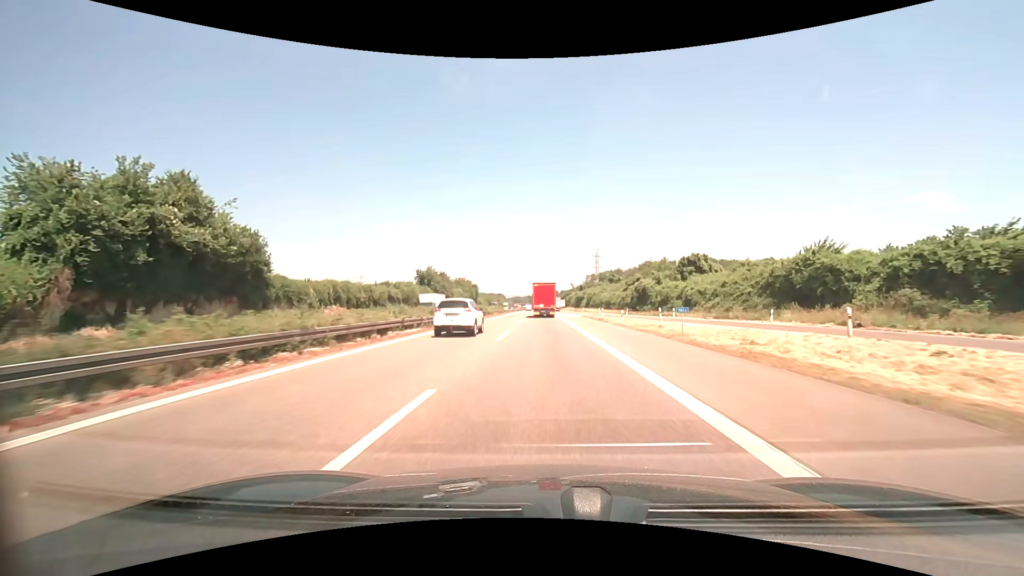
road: motorway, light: Day
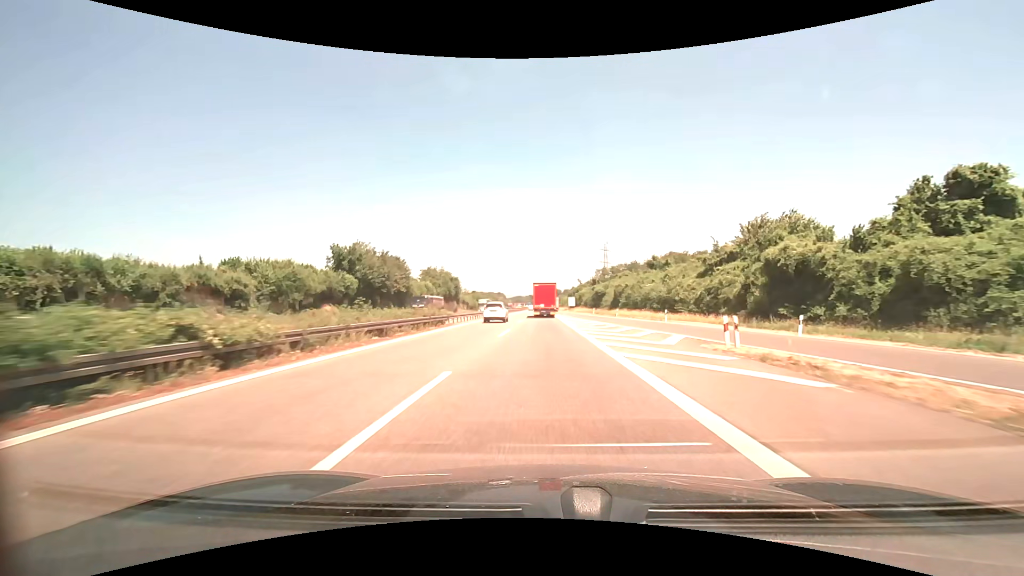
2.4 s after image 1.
(-0.1, +51.6) m; 0°
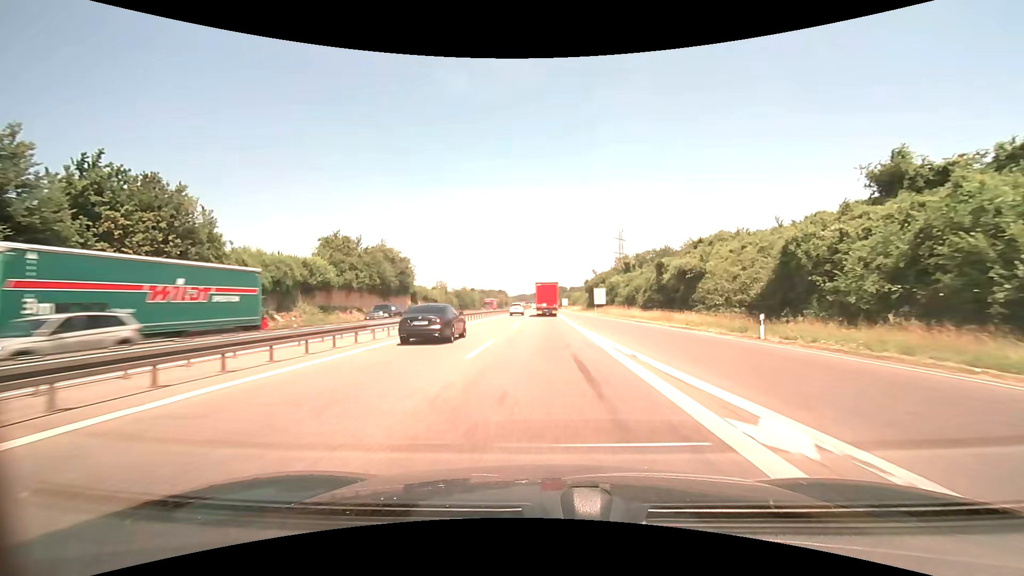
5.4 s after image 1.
(-0.3, +63.8) m; -1°
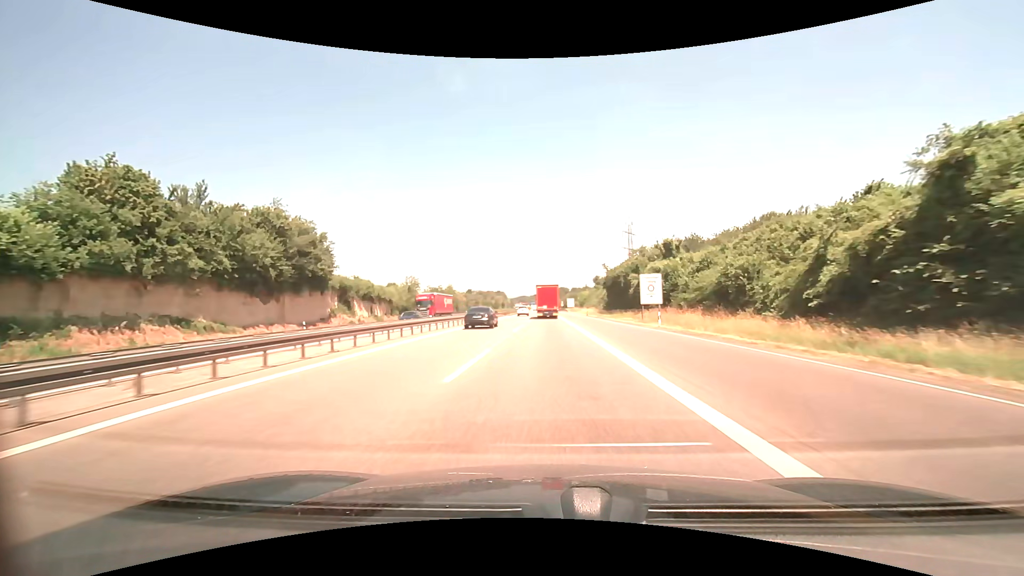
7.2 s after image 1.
(0.0, +38.7) m; 0°
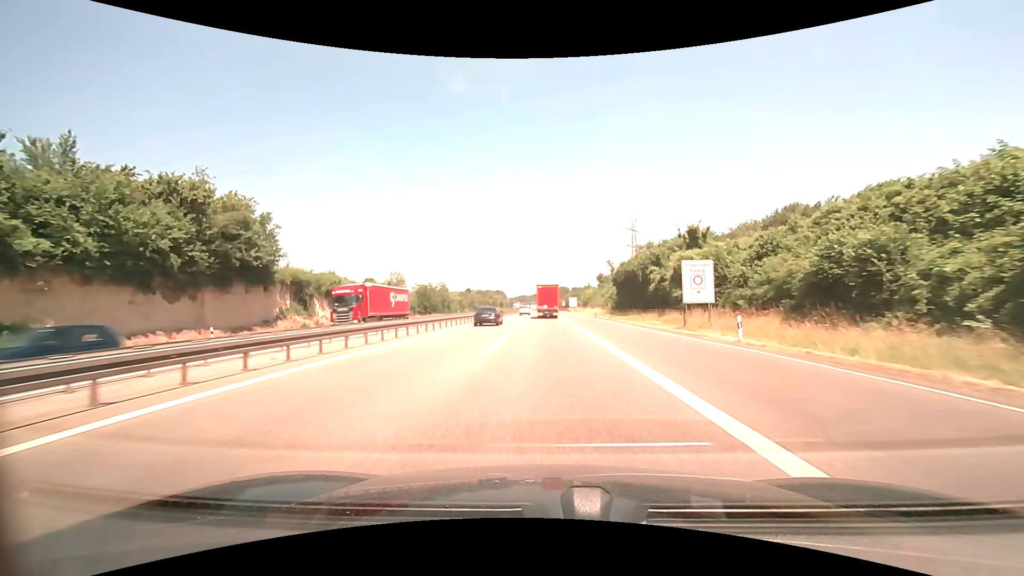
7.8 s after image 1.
(0.0, +13.0) m; 0°
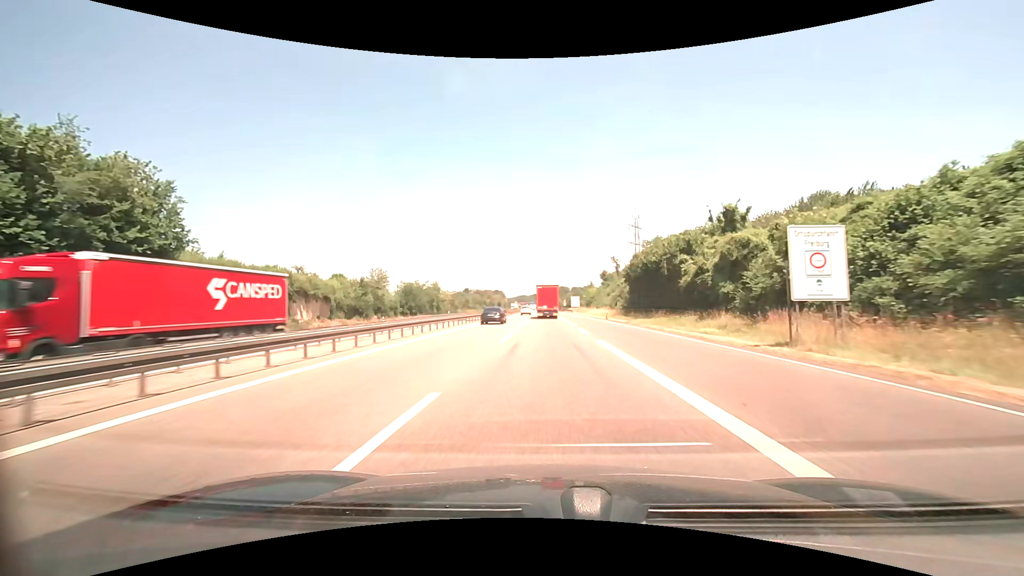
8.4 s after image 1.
(0.0, +13.1) m; 0°
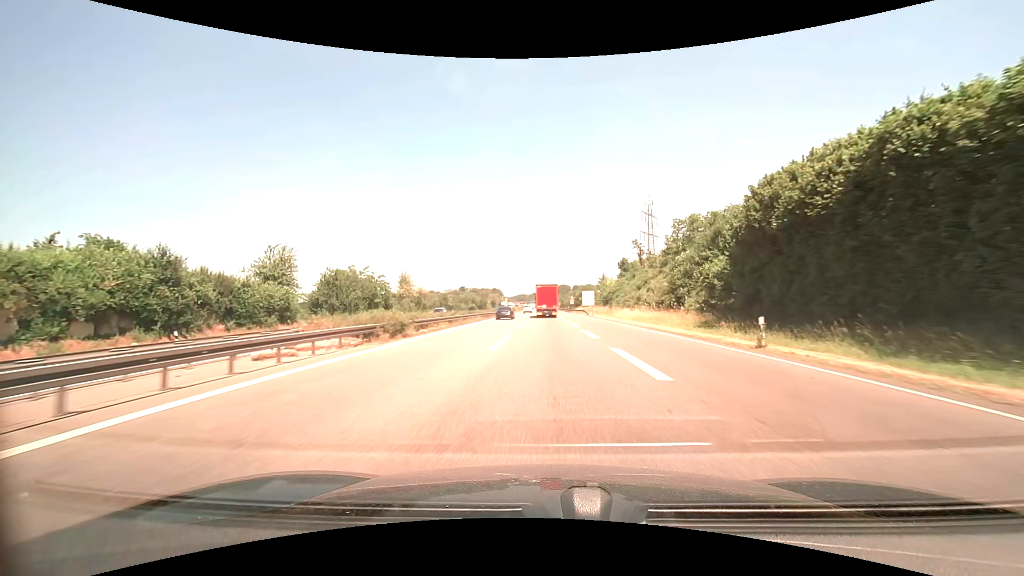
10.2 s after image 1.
(0.0, +39.7) m; 0°
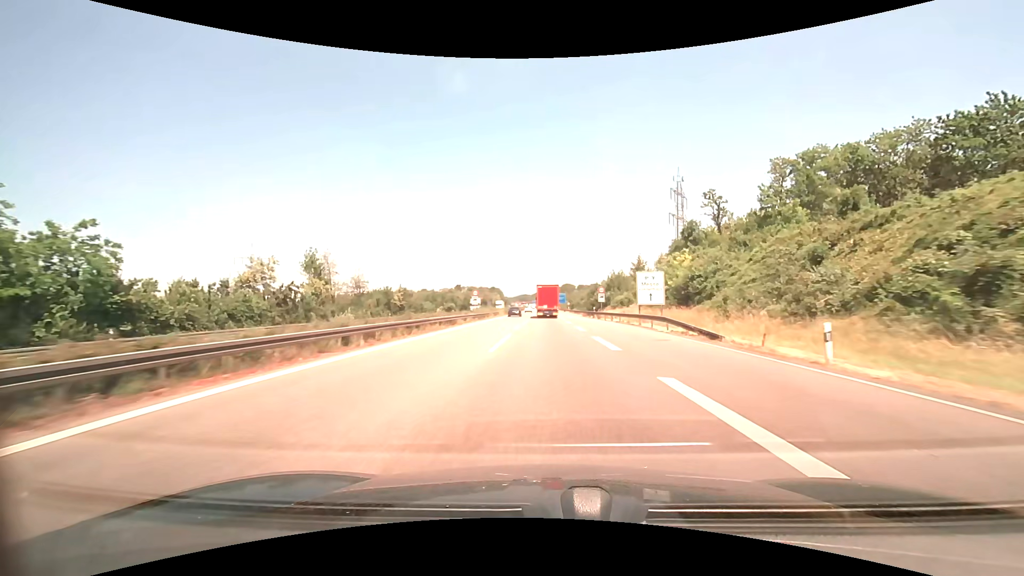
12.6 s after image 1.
(-0.2, +54.3) m; 0°
(0, +10) (0, +20) (0, +30) (0, +40) (0, +50) (0, +60) (0, +70) (0, +80) (0, +90) (0, +100) m
